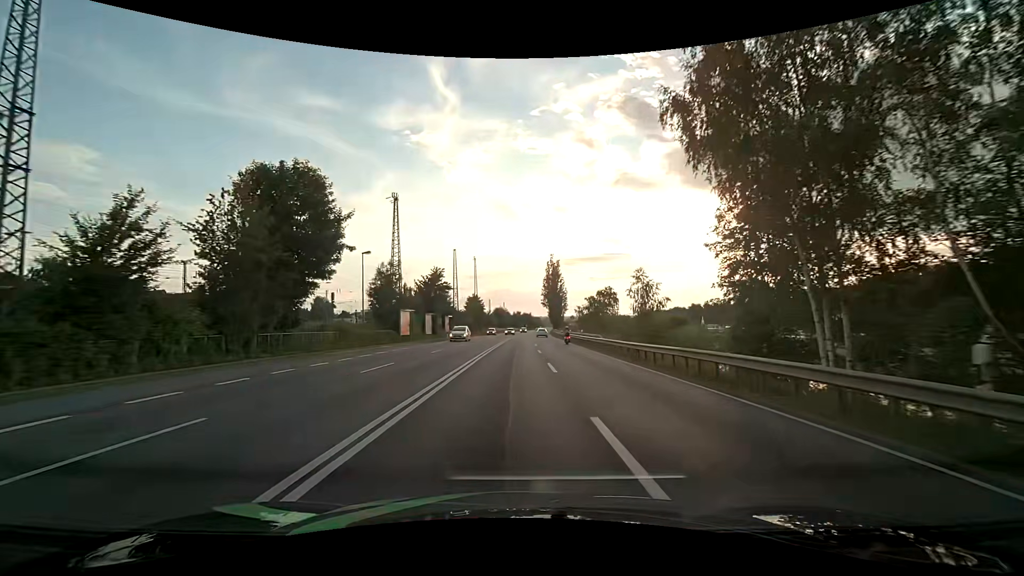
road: primary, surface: asphalt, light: Day
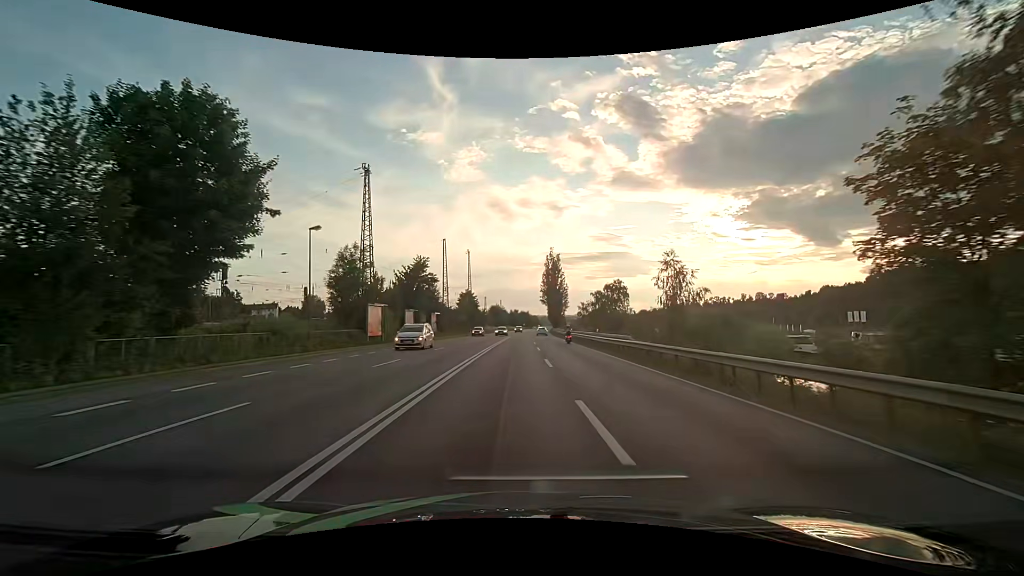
(0.0, +10.6) m; 0°
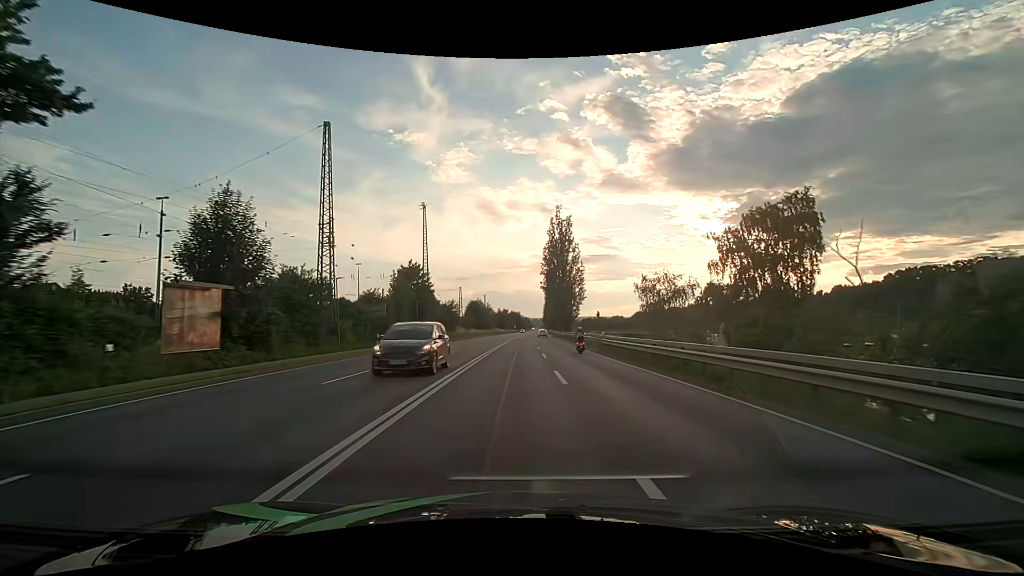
(+0.3, +52.4) m; +1°
(0, +10) (0, +20) (0, +30) (0, +40) (0, +50) (+1, +60) (+1, +70) (+1, +80) (+1, +90) (+2, +100) m
